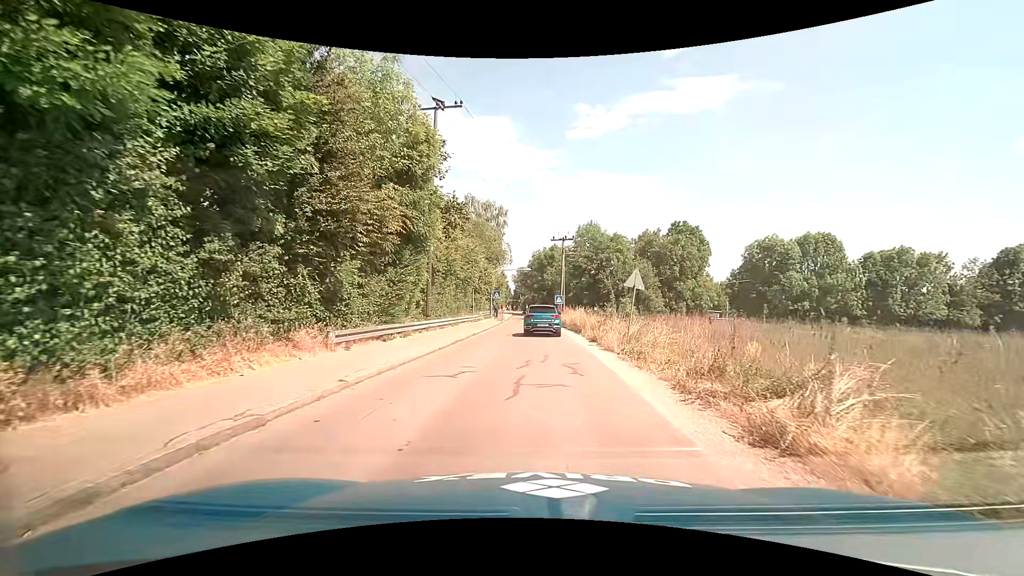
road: unclassified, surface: asphalt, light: Day
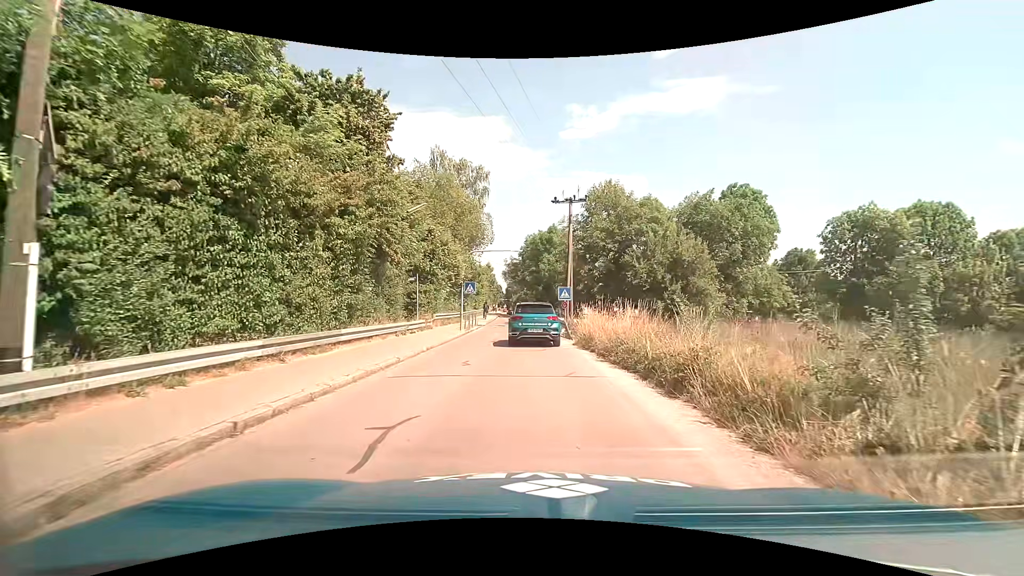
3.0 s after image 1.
(+0.4, +19.3) m; +2°
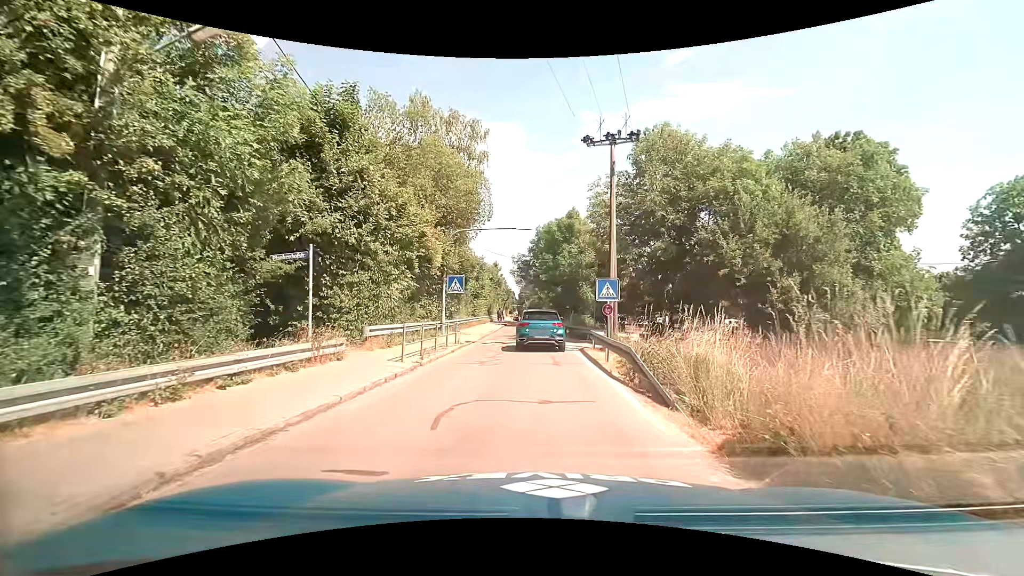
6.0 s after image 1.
(-0.3, +13.6) m; -3°
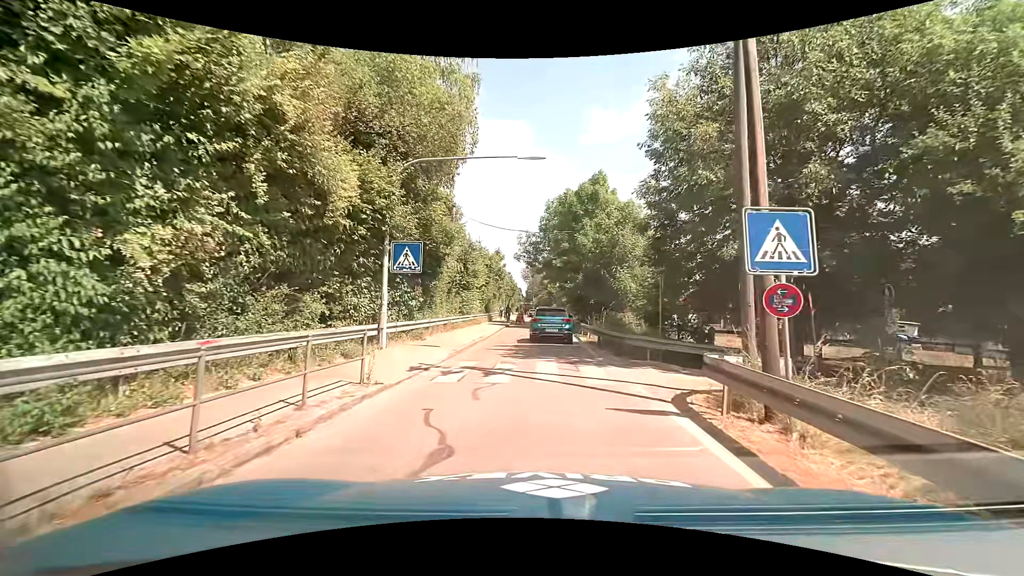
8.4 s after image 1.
(-0.1, +12.2) m; -1°
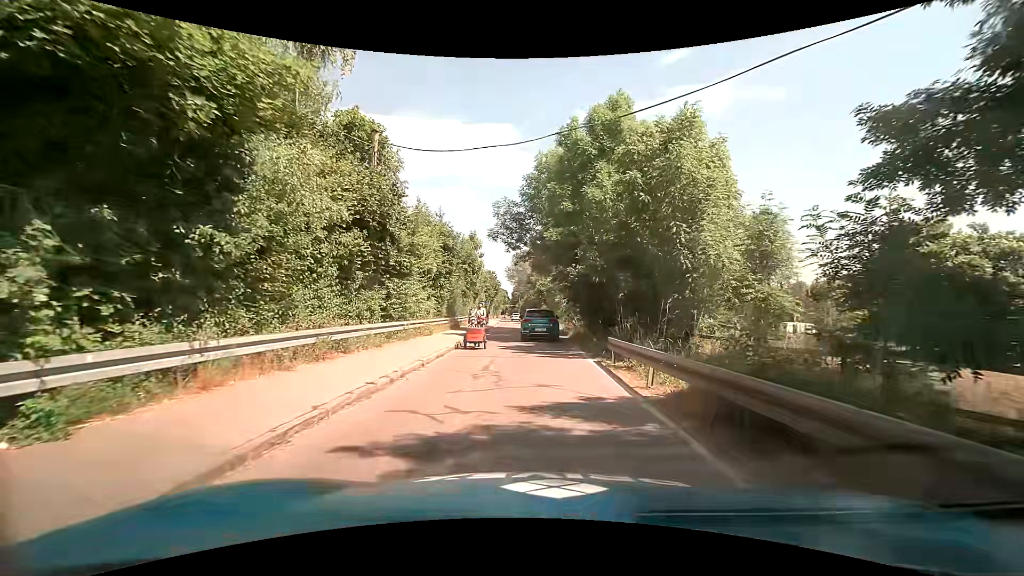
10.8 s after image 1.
(+0.3, +14.2) m; +1°
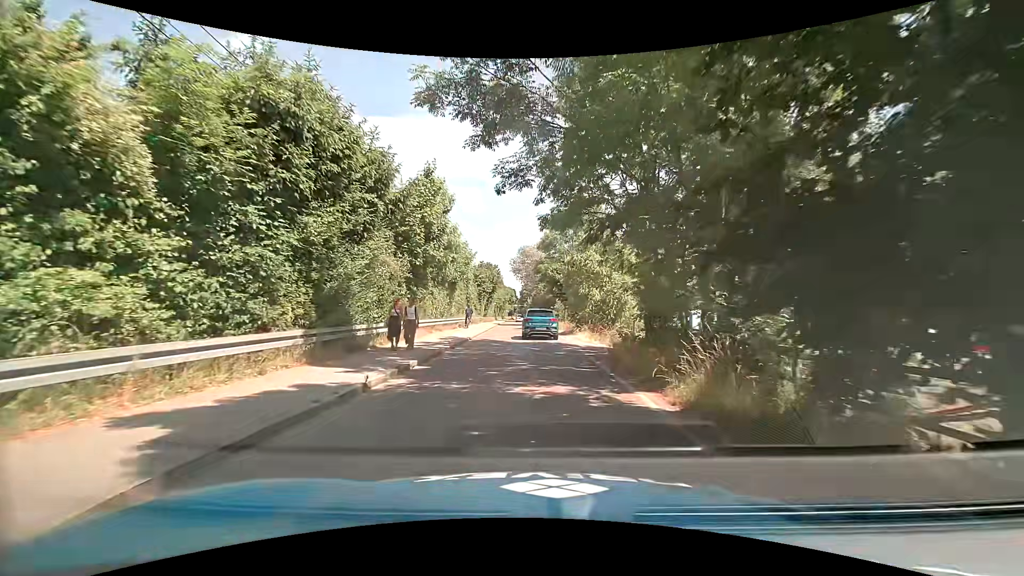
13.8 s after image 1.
(+0.2, +20.5) m; 0°
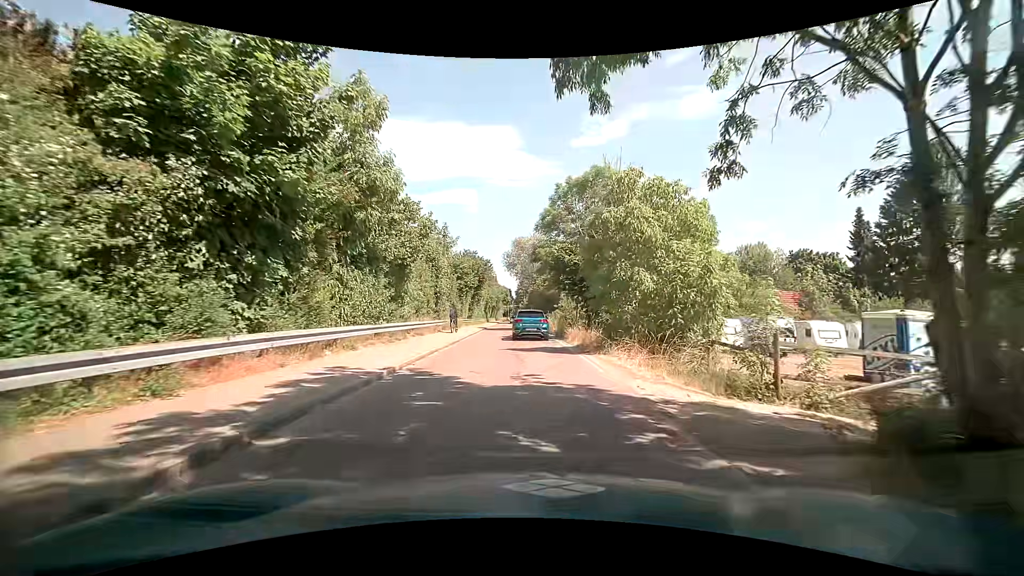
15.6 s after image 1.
(-0.1, +13.3) m; 0°
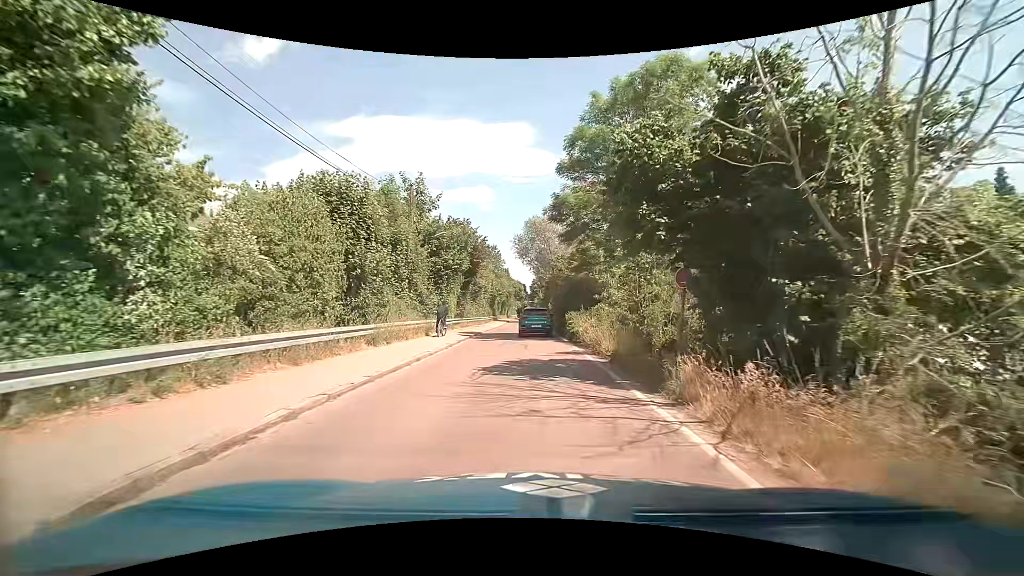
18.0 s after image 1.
(-0.2, +17.2) m; -2°
(0, +10) (0, +20) (0, +30) (-1, +40) (-1, +50) (-1, +60) (-1, +70) (-1, +80) (-2, +90) (-2, +100) m
